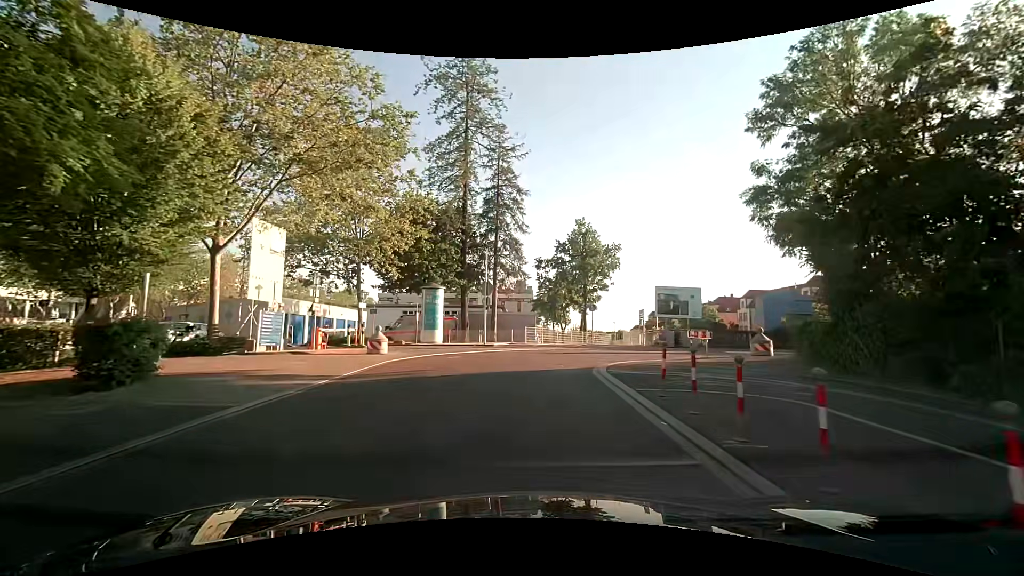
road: tertiary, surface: asphalt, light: Day
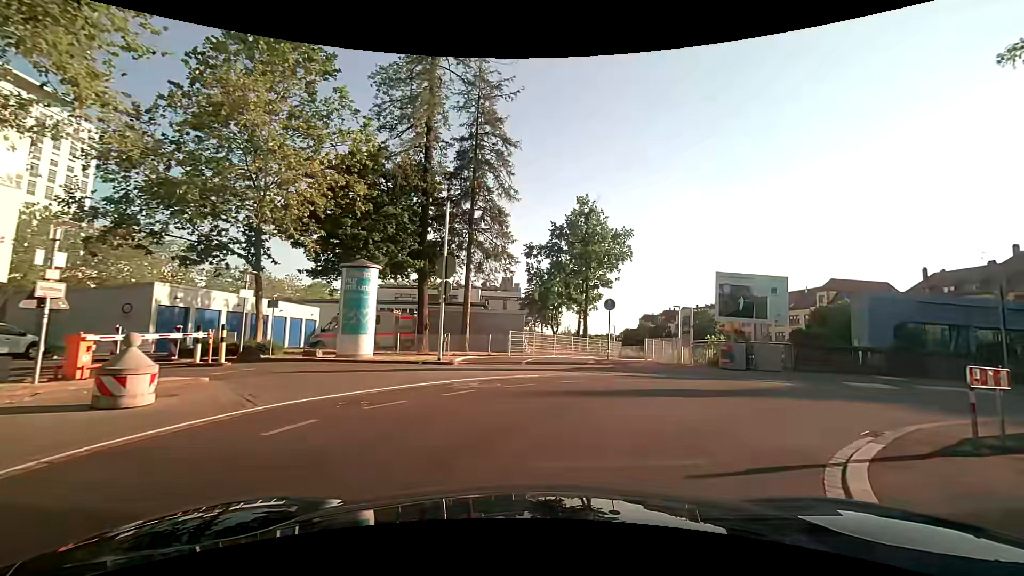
(0.0, +12.2) m; +1°
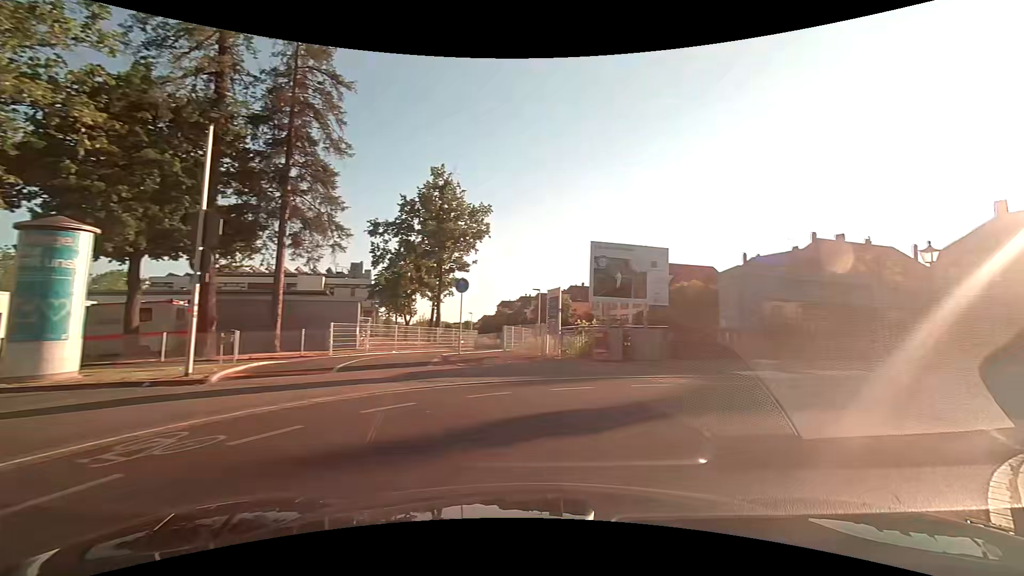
(+0.7, +5.4) m; +18°
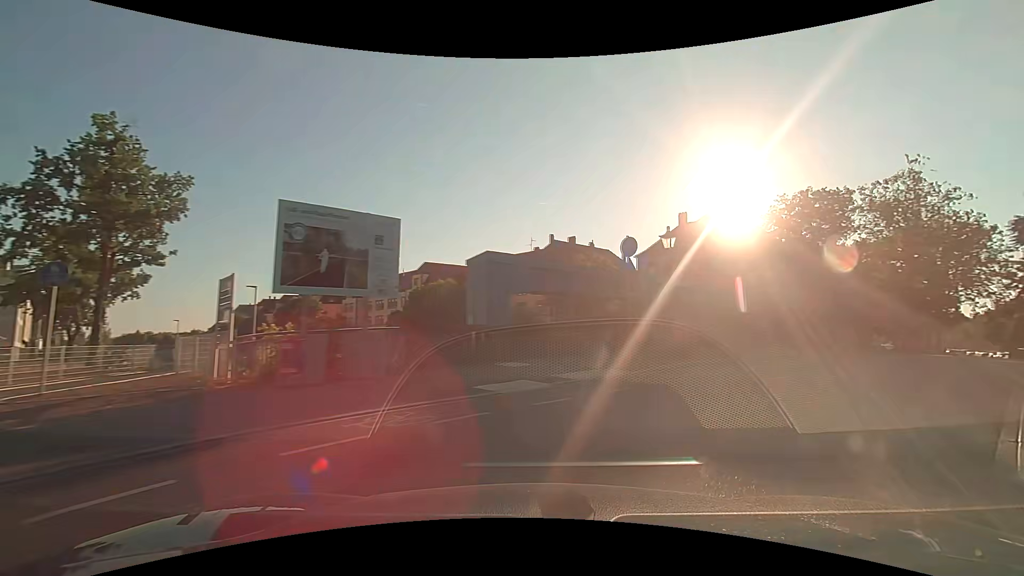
(+1.2, +5.3) m; +27°
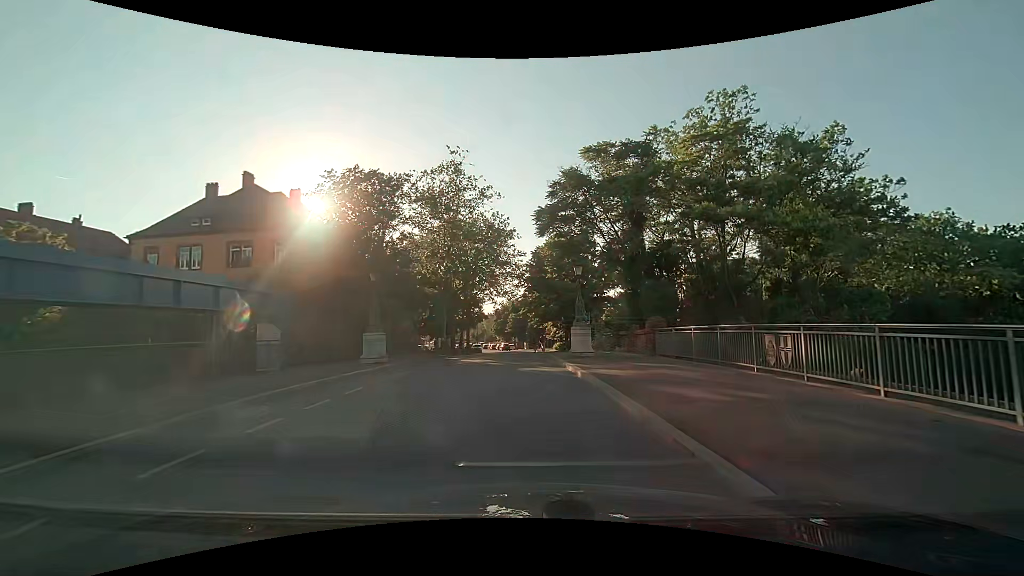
(+7.5, +13.0) m; +44°
(0, +10) (0, +20) (0, +30) (-1, +40) (-1, +50) (-1, +60) (-1, +70) (-1, +80) (-2, +90) (-3, +100) m
